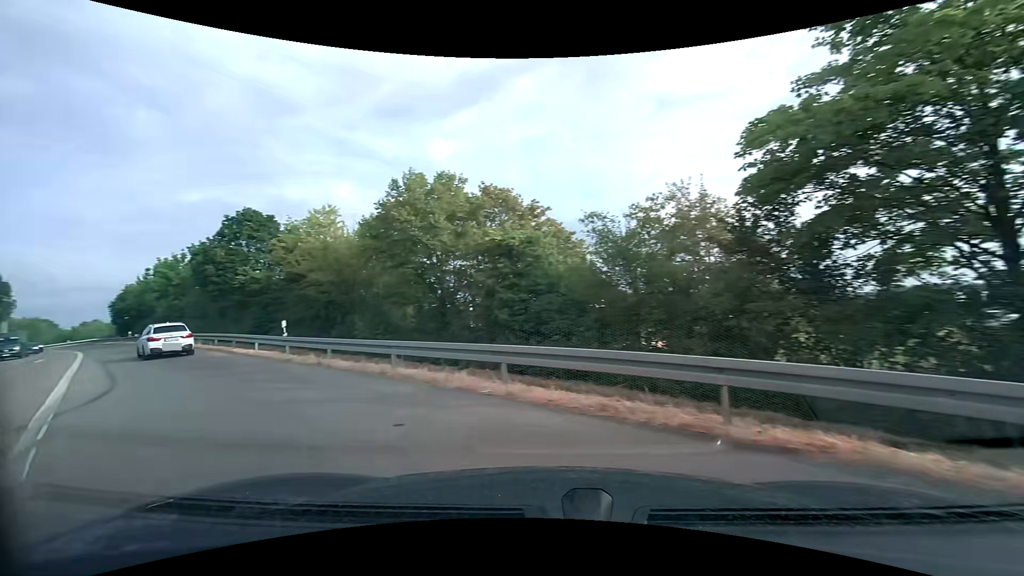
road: primary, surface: asphalt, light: Day
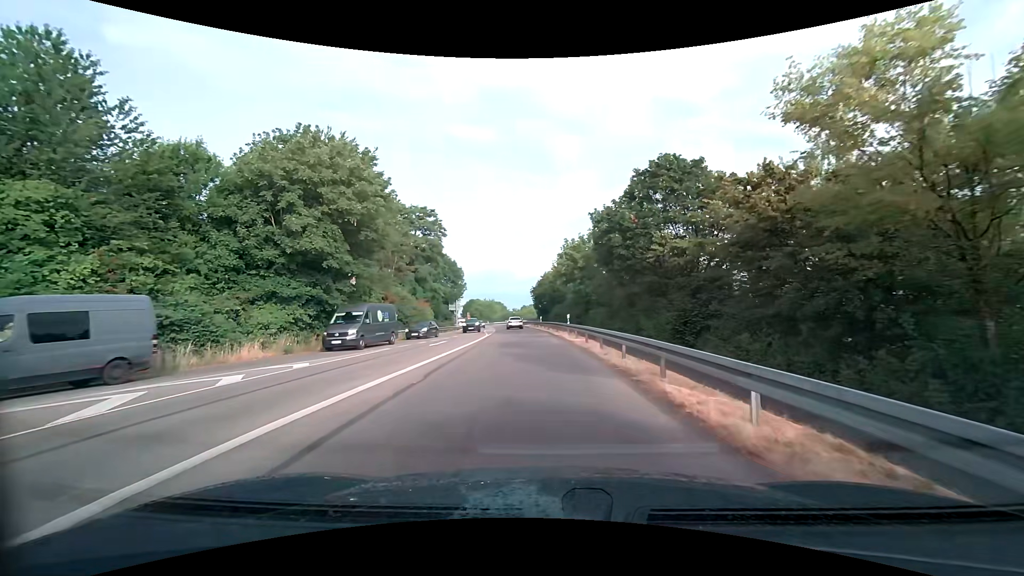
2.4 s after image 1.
(-8.9, +14.8) m; -45°
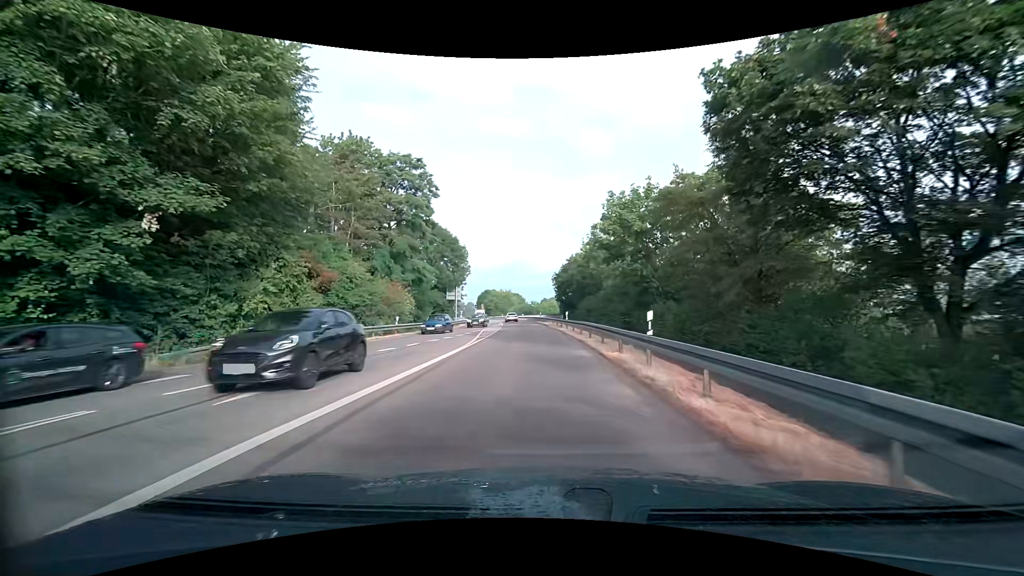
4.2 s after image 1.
(-0.8, +18.8) m; -3°
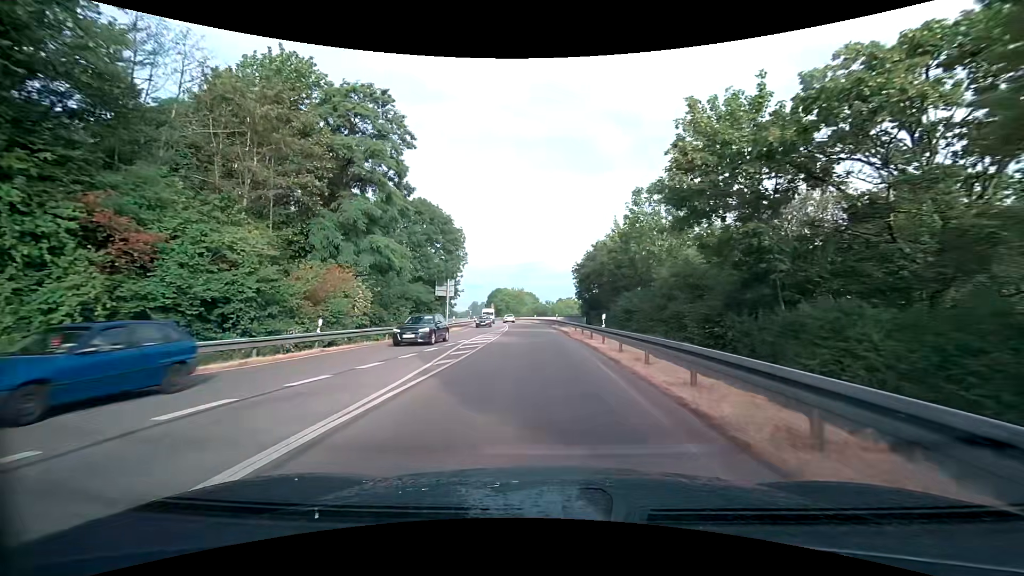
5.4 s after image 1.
(-0.3, +14.7) m; -2°
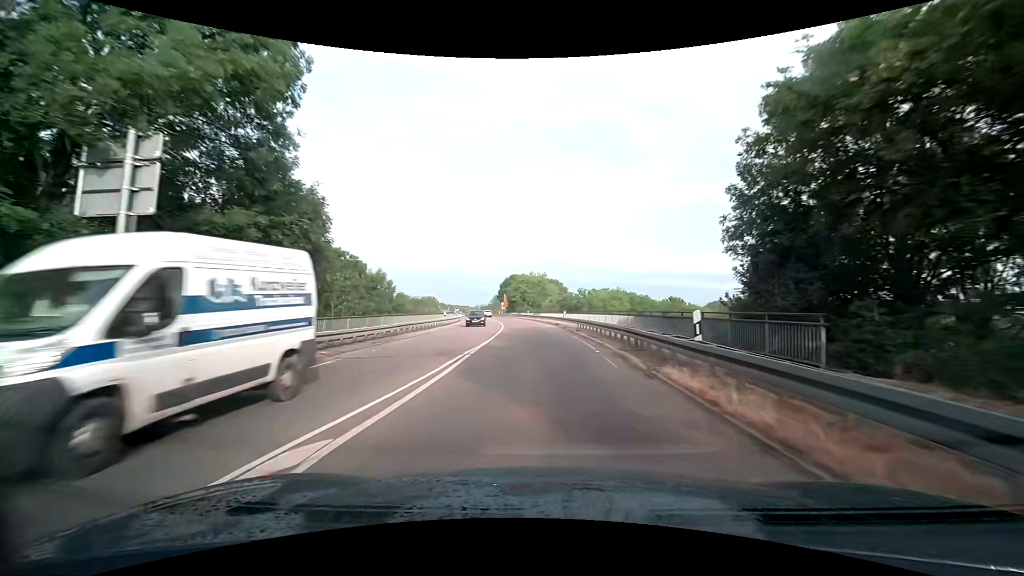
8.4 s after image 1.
(-1.1, +40.1) m; -3°
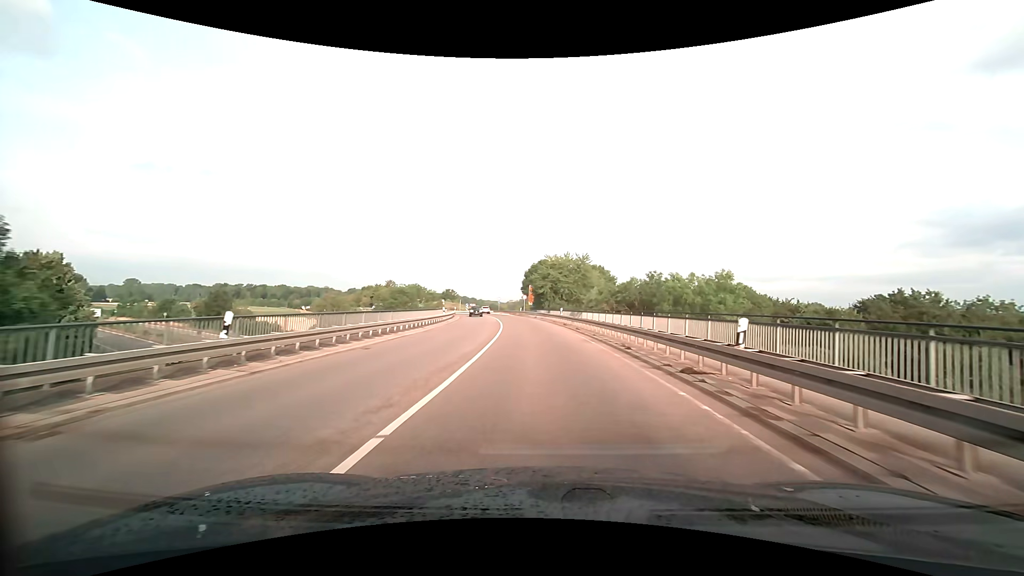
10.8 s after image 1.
(-1.2, +31.8) m; -5°
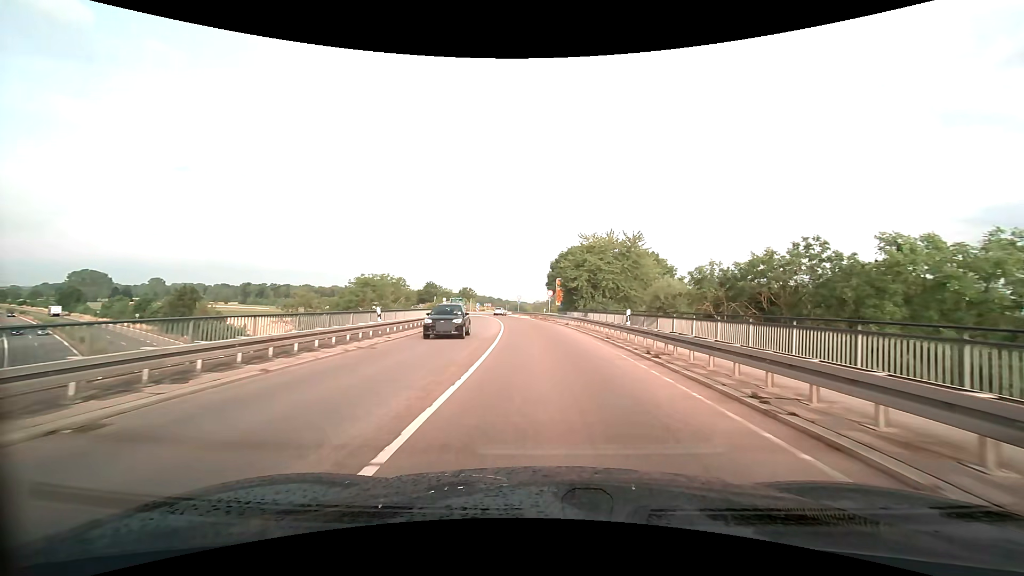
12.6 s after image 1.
(-0.5, +22.4) m; -3°
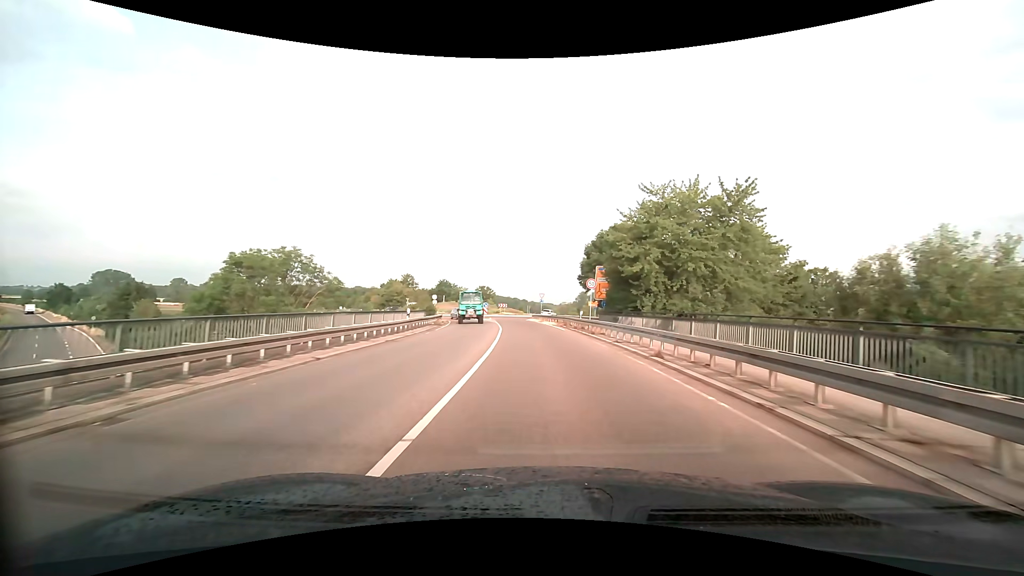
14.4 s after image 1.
(-0.5, +22.2) m; -3°
